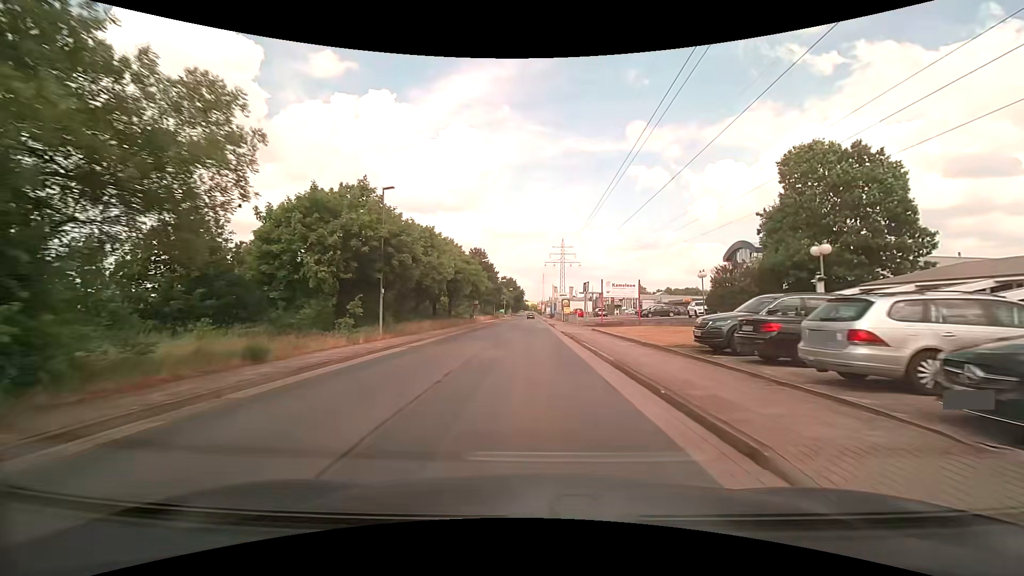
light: Day
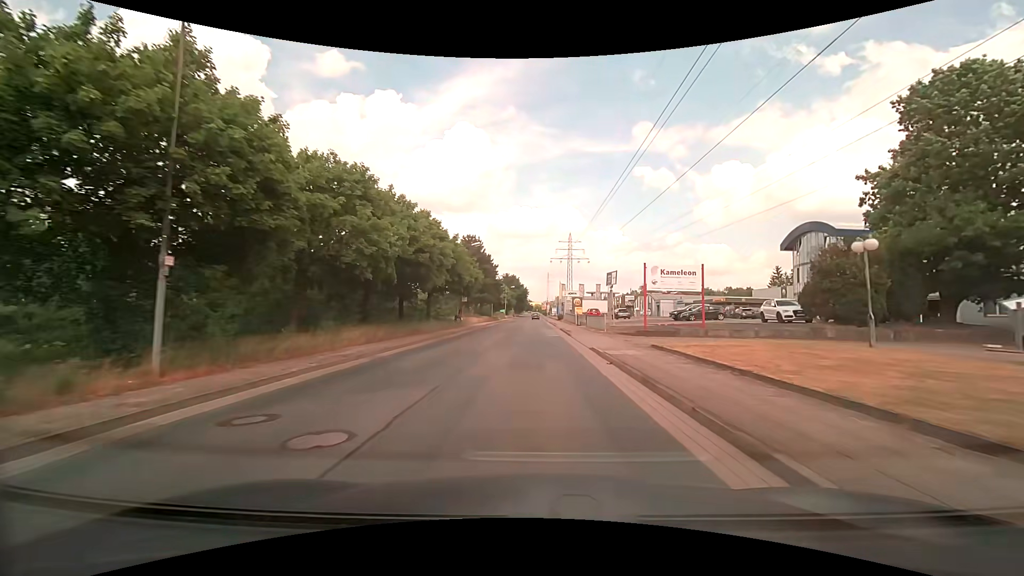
(-0.1, +15.3) m; -1°
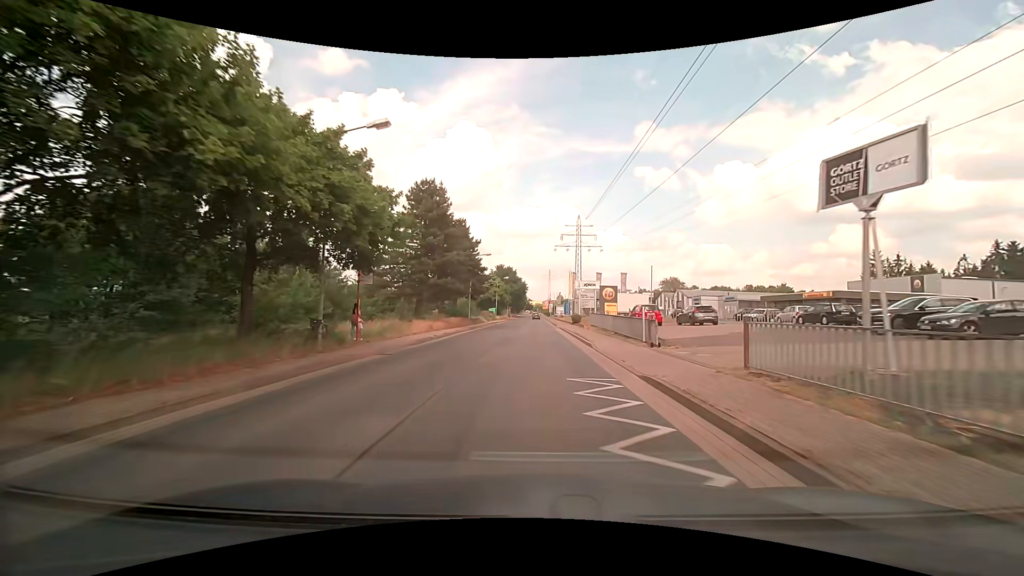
(0.0, +30.7) m; 0°
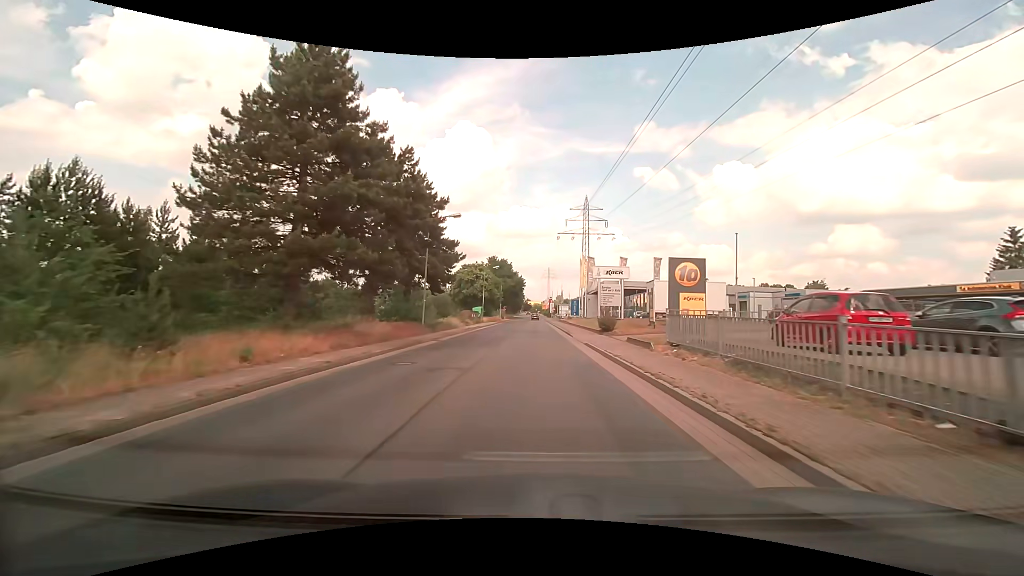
(+0.2, +22.5) m; 0°
(0, +10) (0, +20) (0, +30) (0, +40) (0, +50) (0, +60) (0, +70) (+1, +80) (+1, +90) (+1, +100) m
